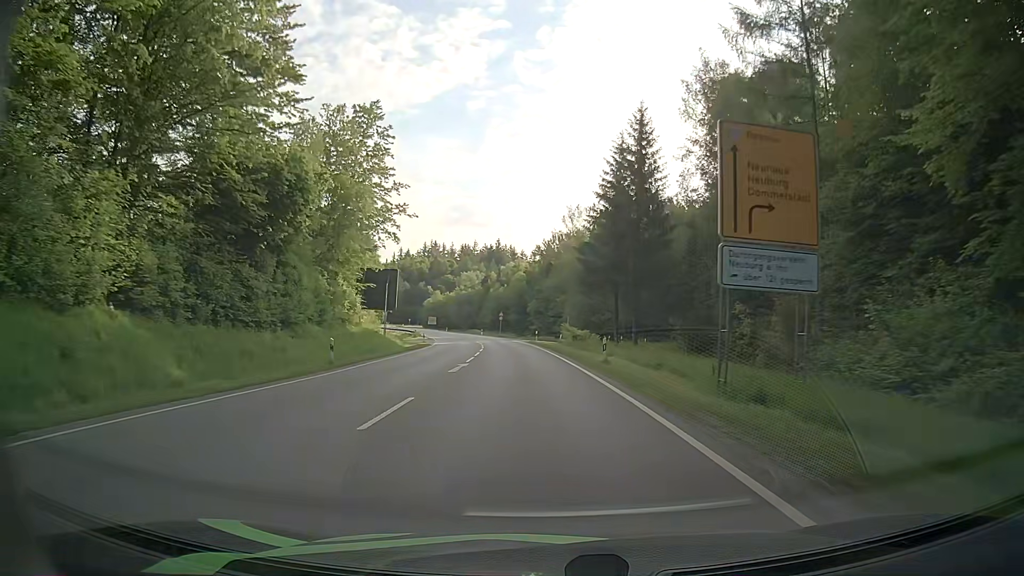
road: secondary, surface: asphalt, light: Day
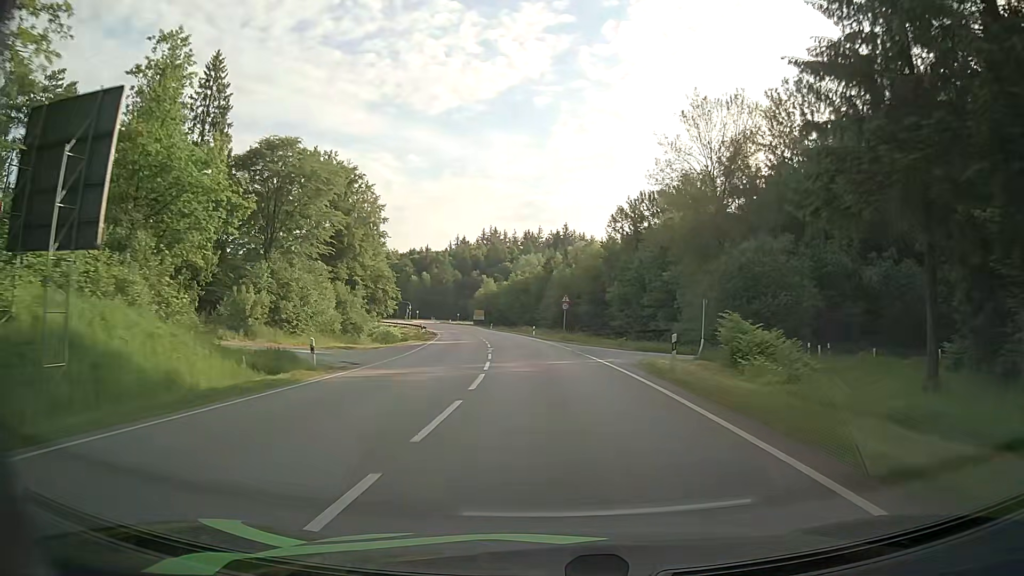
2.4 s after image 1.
(-2.8, +43.9) m; -6°
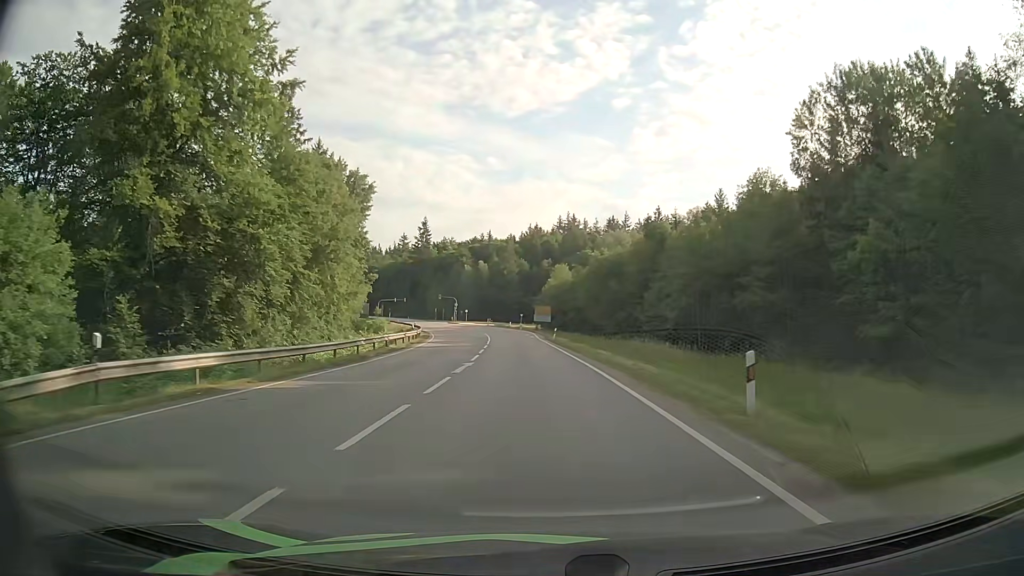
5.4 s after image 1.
(-3.0, +54.9) m; -7°
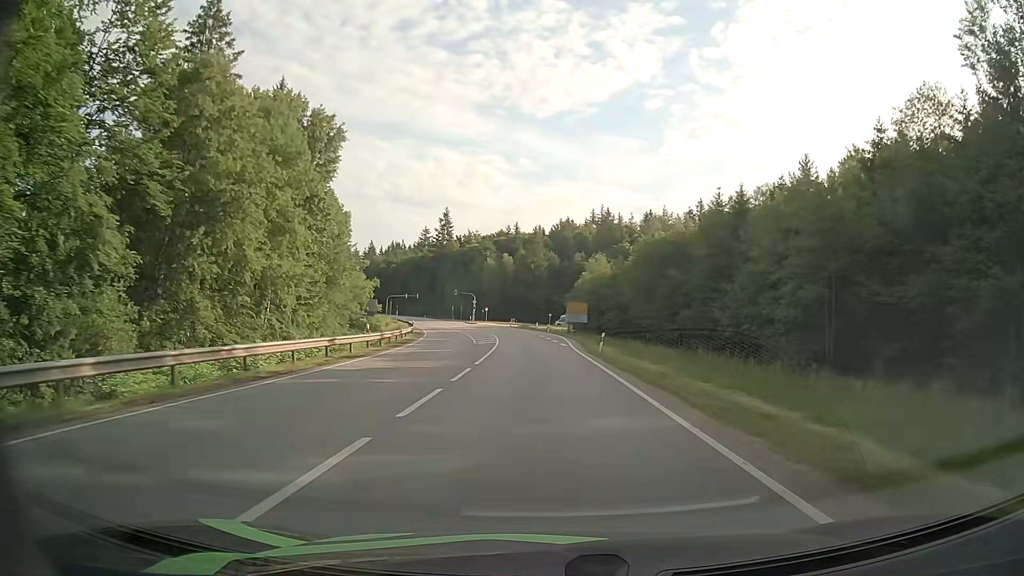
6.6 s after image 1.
(-0.6, +21.7) m; -3°
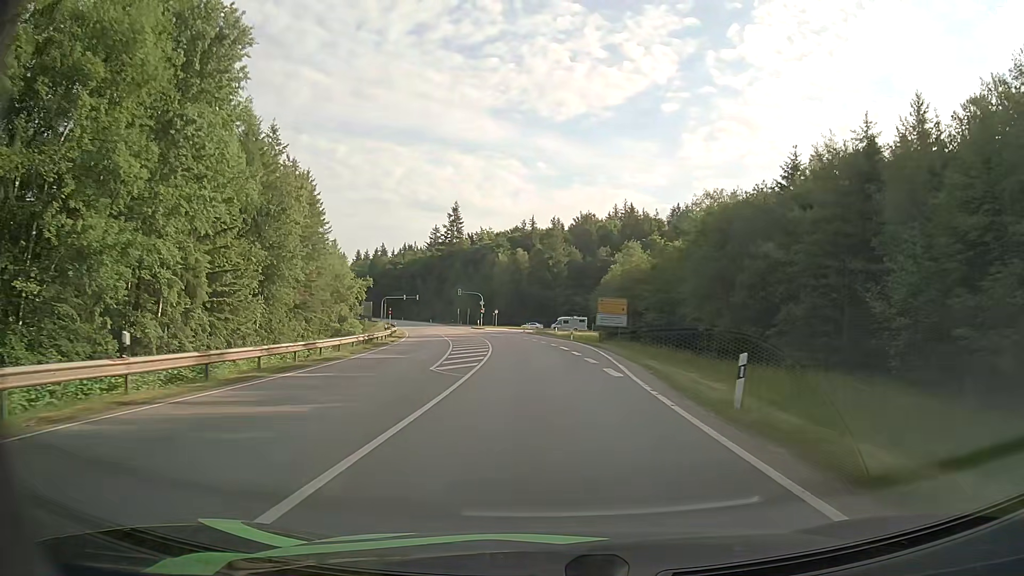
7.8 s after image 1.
(-0.1, +21.5) m; -1°
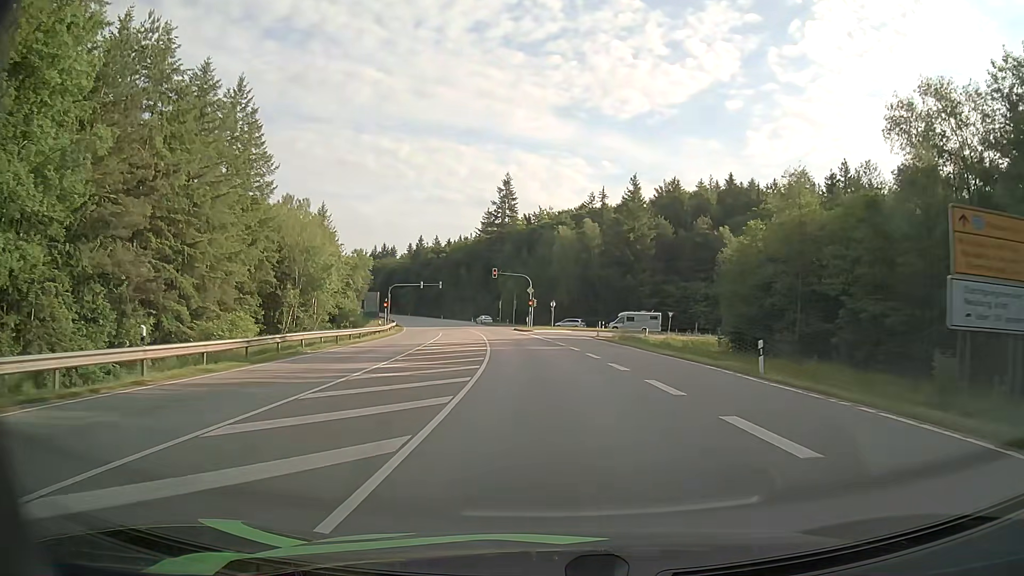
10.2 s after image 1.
(-2.0, +41.5) m; -6°
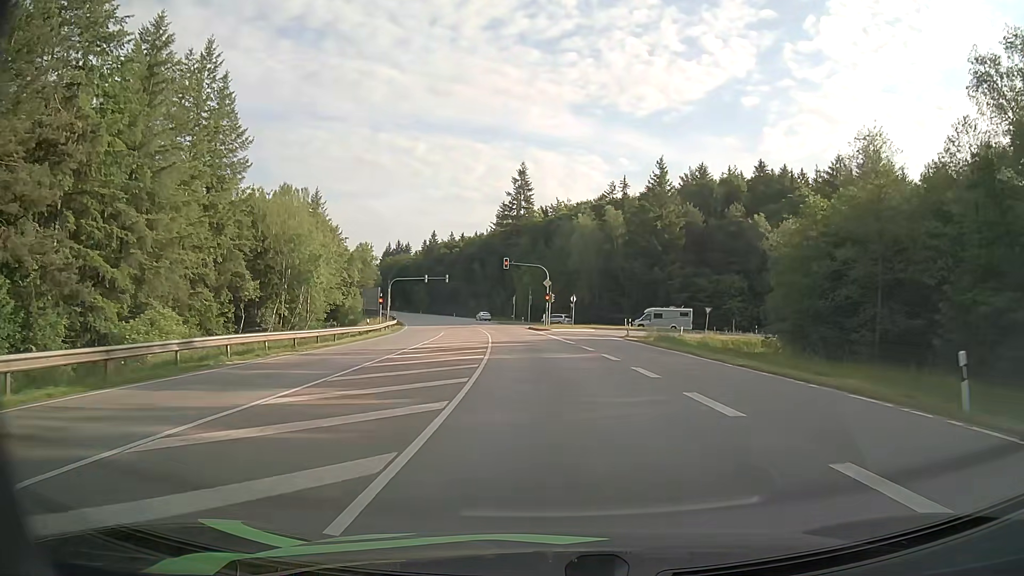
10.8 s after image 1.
(-0.1, +9.5) m; -2°
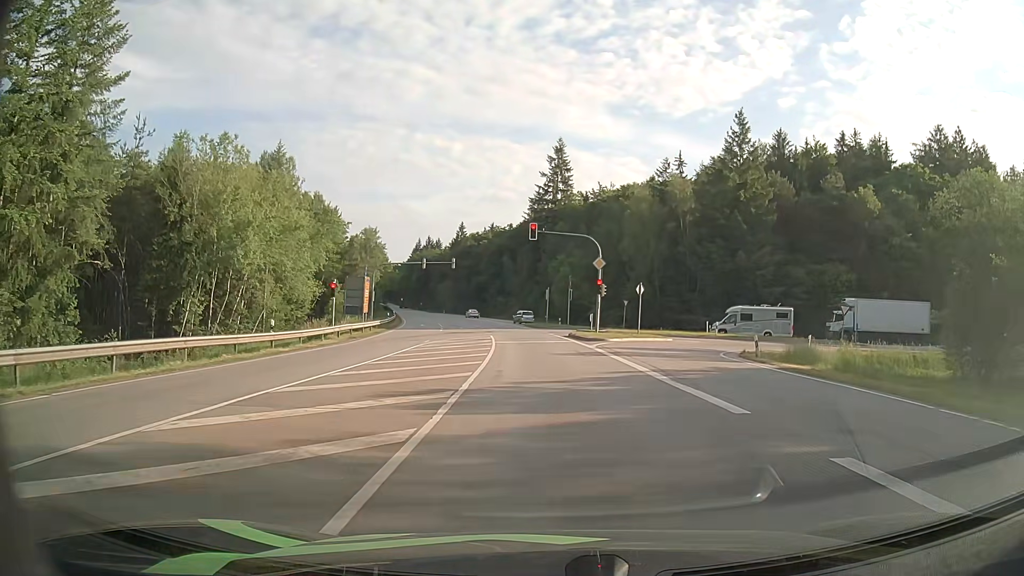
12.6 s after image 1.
(-0.7, +23.4) m; -3°
